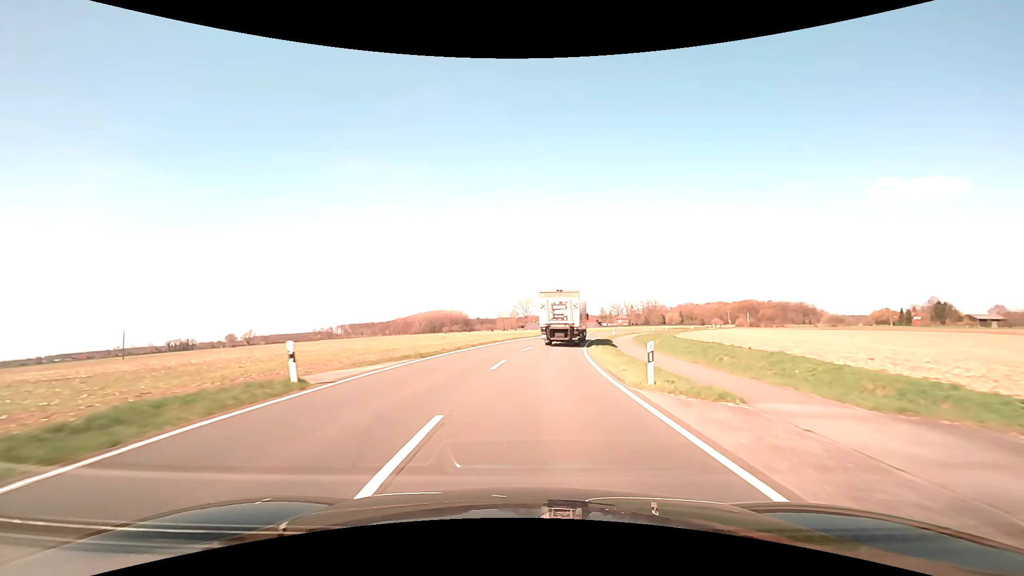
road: secondary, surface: asphalt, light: Day
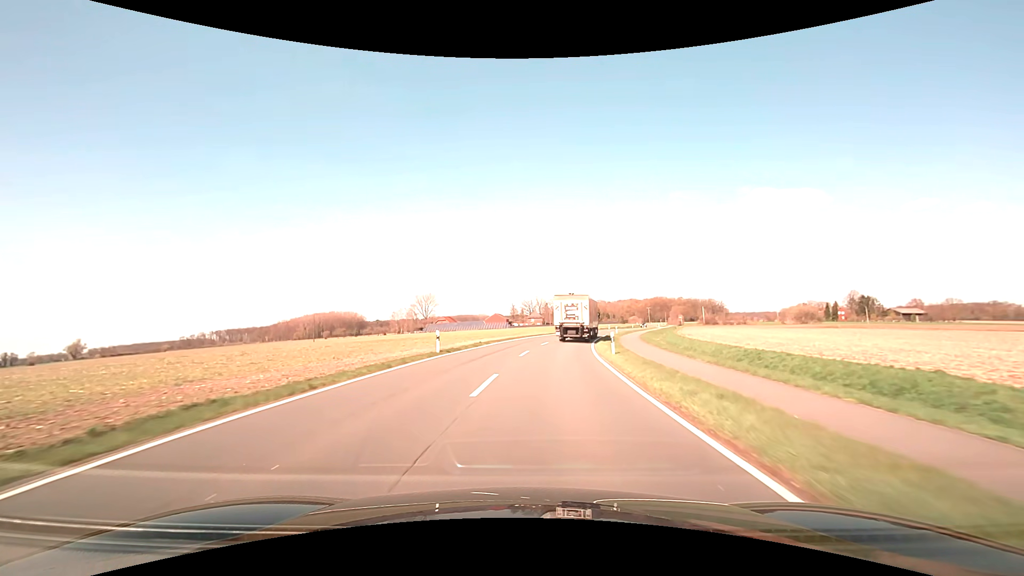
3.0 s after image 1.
(+5.4, +54.7) m; +11°
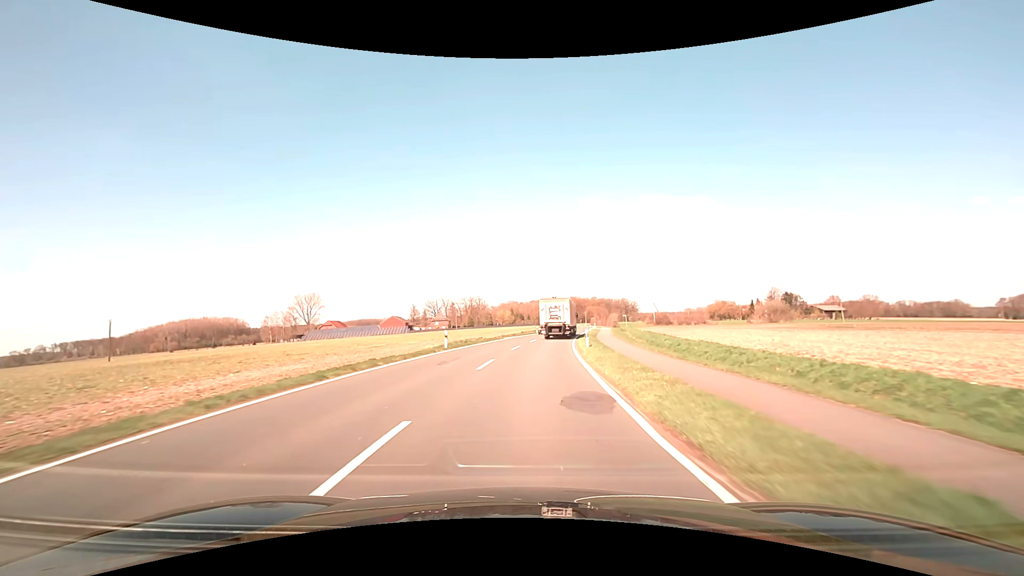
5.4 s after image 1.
(+4.2, +43.0) m; +10°
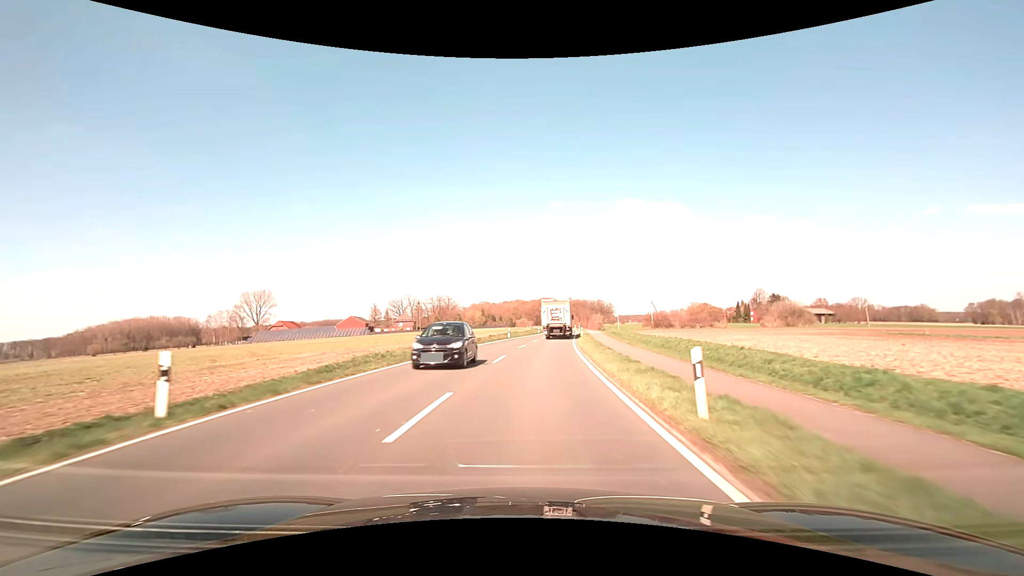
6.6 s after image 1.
(+0.6, +21.6) m; +3°
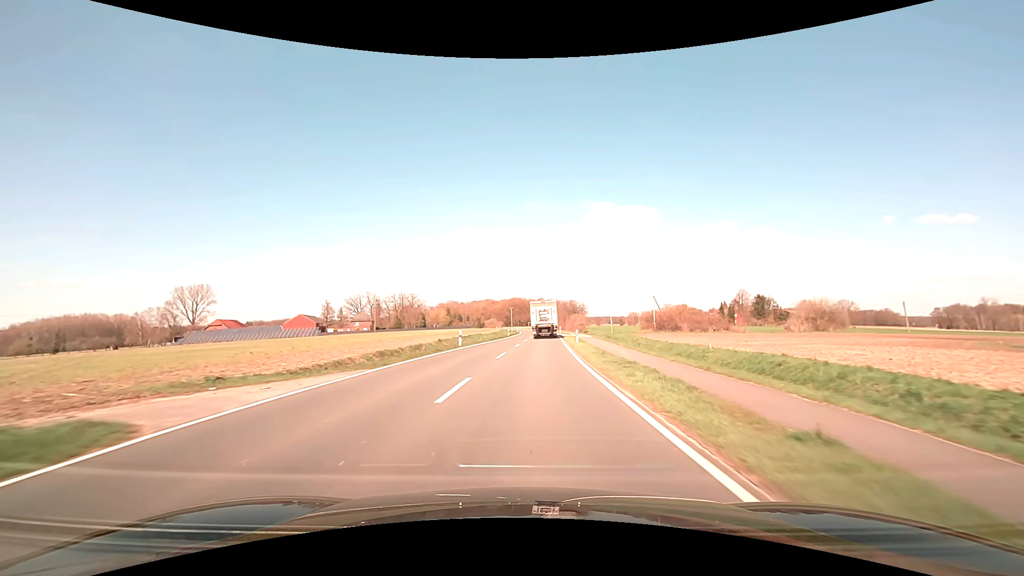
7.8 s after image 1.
(+0.6, +21.7) m; +3°
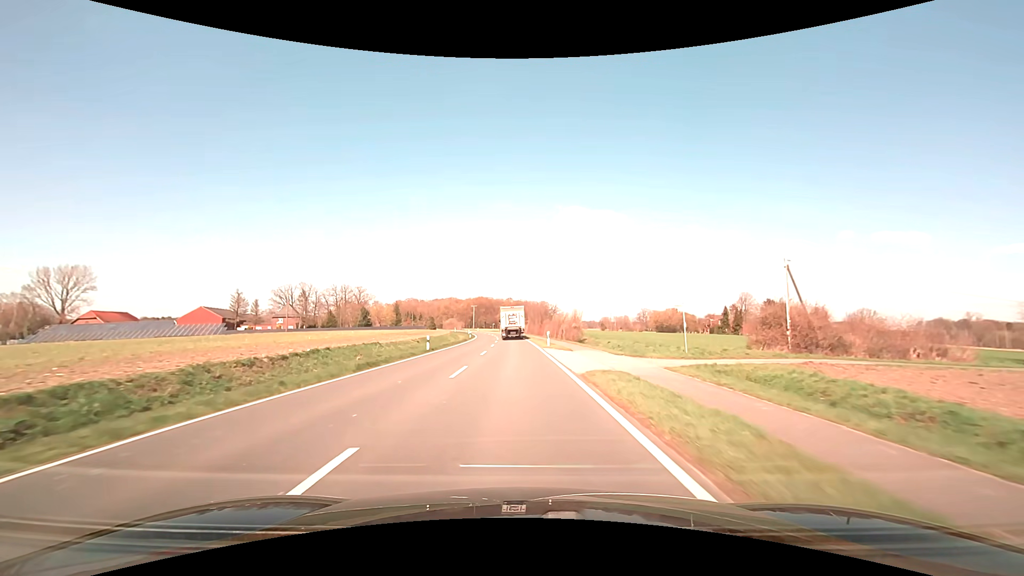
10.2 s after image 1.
(+1.9, +44.1) m; +4°
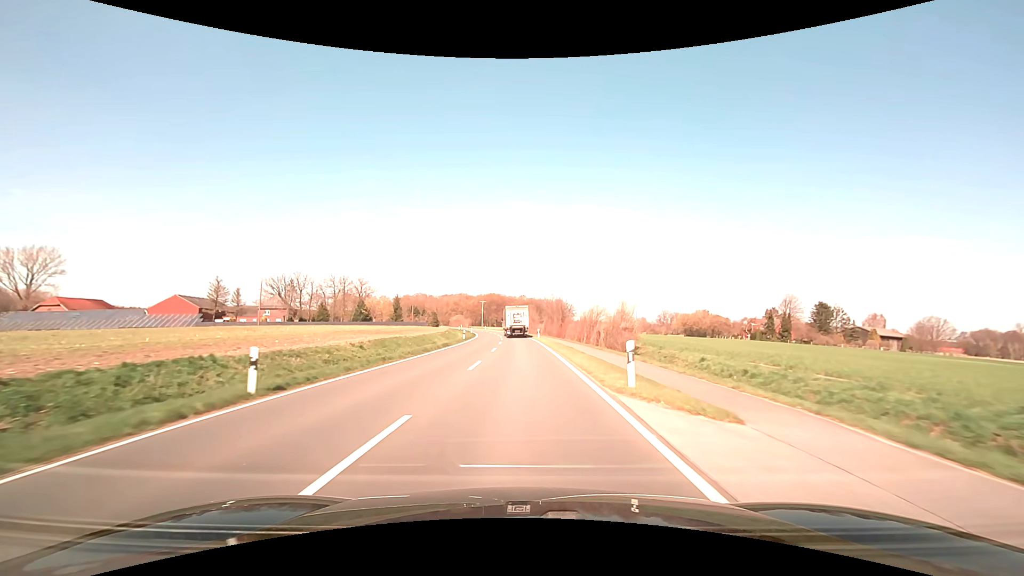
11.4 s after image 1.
(-0.2, +22.8) m; -1°
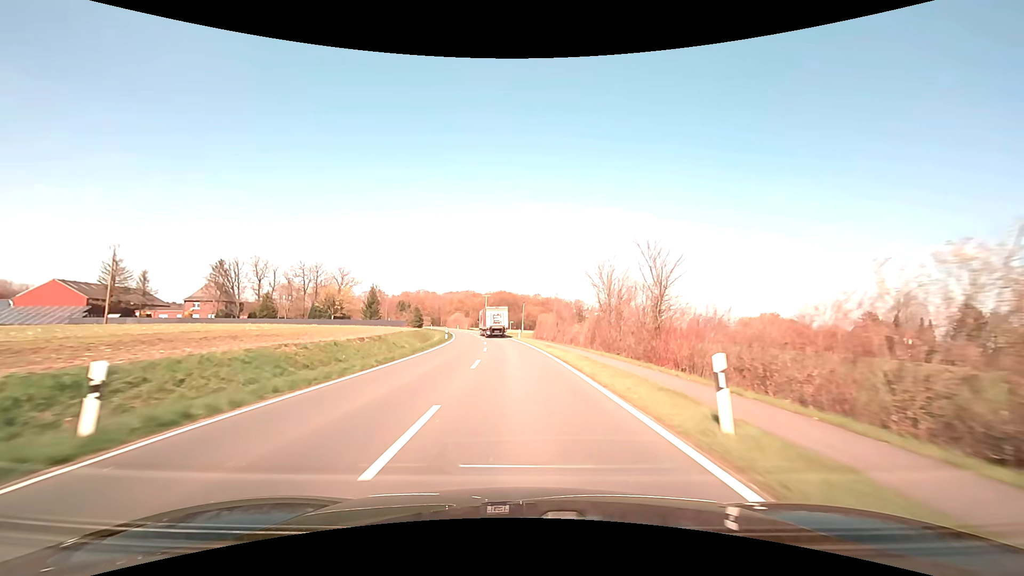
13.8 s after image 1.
(-0.7, +48.6) m; -1°
(0, +10) (0, +20) (-1, +30) (-1, +40) (-2, +50) (-3, +60) (-4, +70) (-6, +80) (-7, +90) (-9, +99) m
